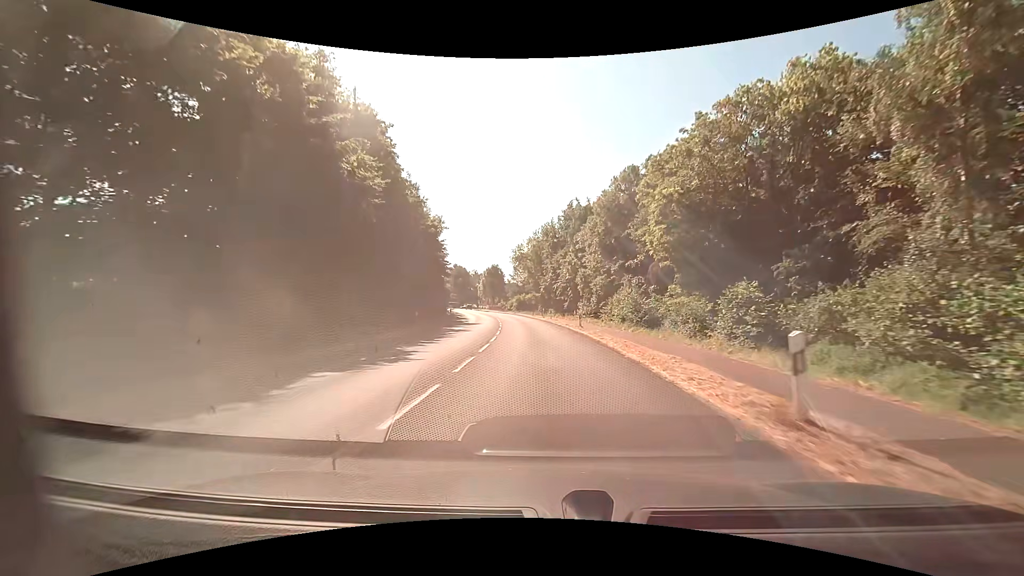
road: secondary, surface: asphalt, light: Day
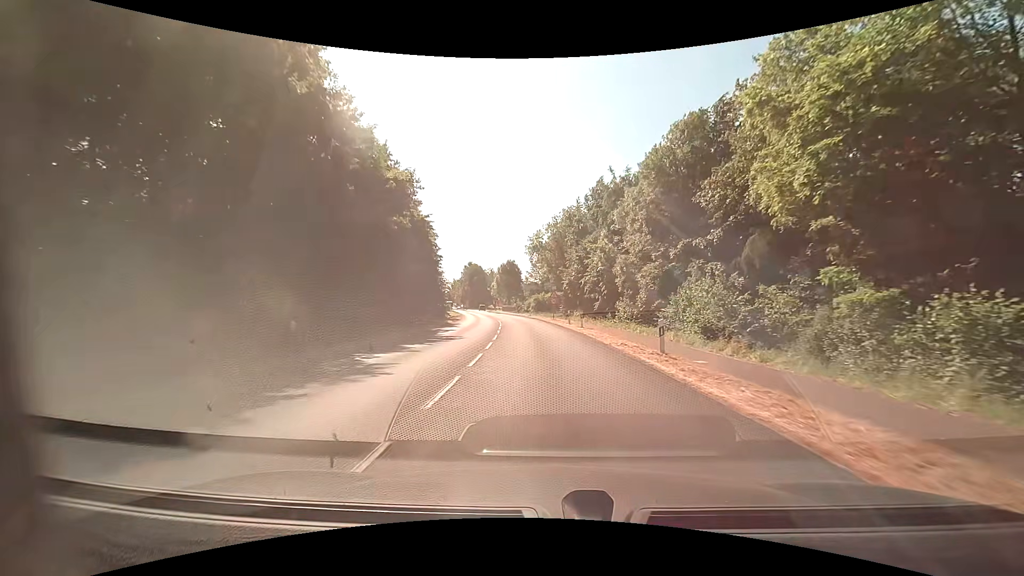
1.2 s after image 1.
(-0.4, +17.0) m; -3°
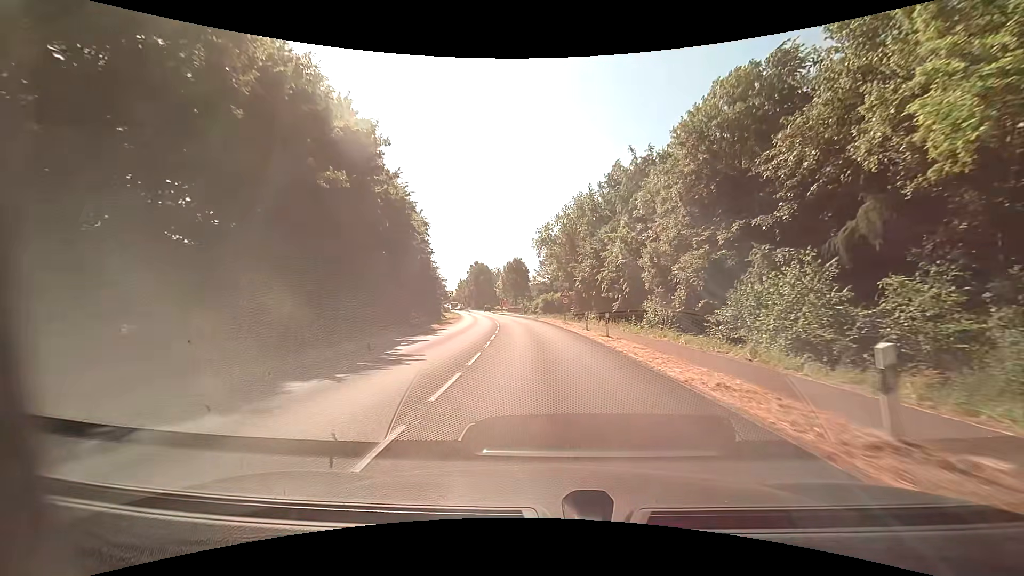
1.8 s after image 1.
(0.0, +8.5) m; -1°
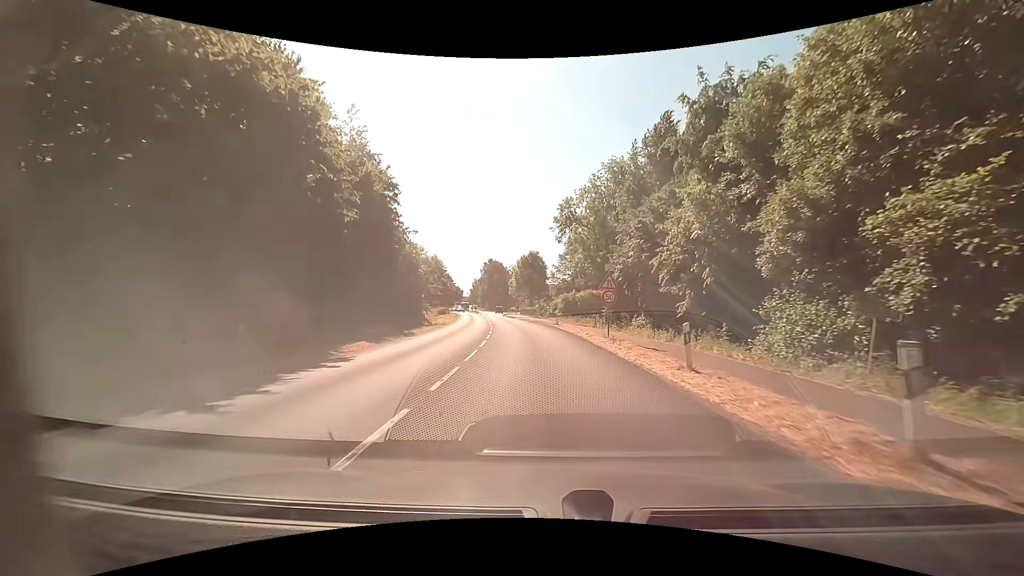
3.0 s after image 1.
(-0.3, +17.1) m; -2°
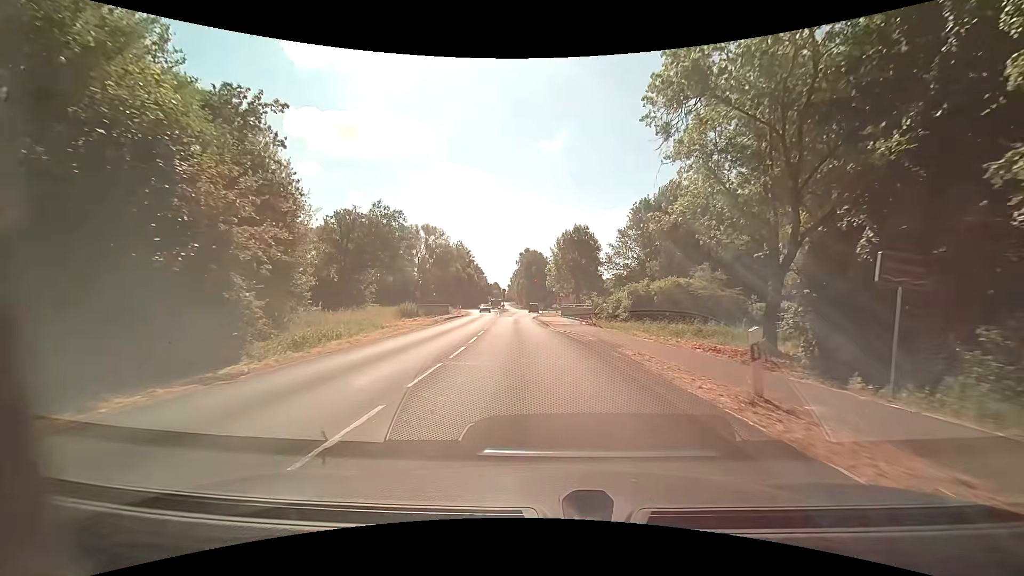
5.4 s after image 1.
(-1.3, +31.3) m; -5°
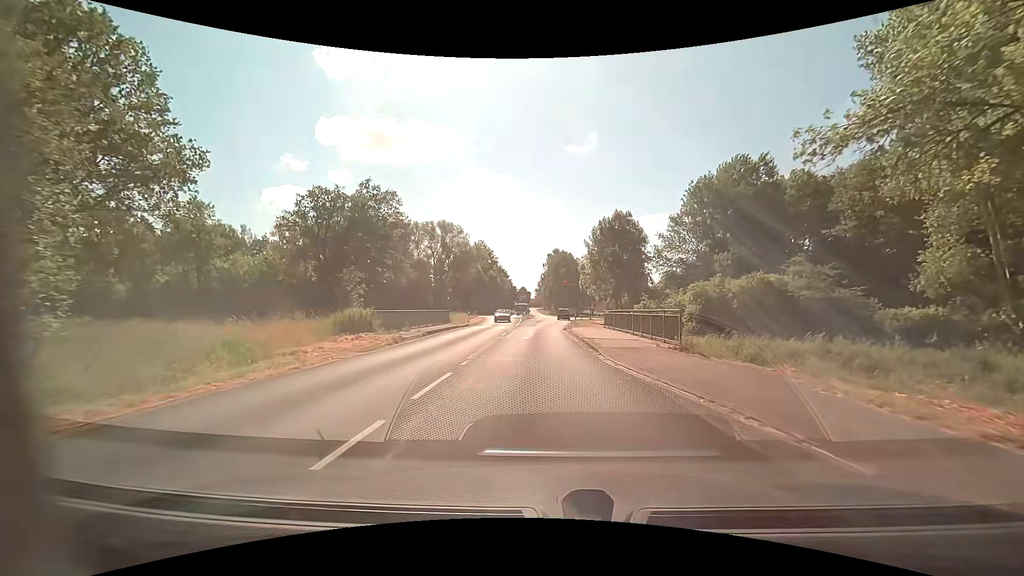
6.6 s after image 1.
(-0.4, +14.5) m; -4°
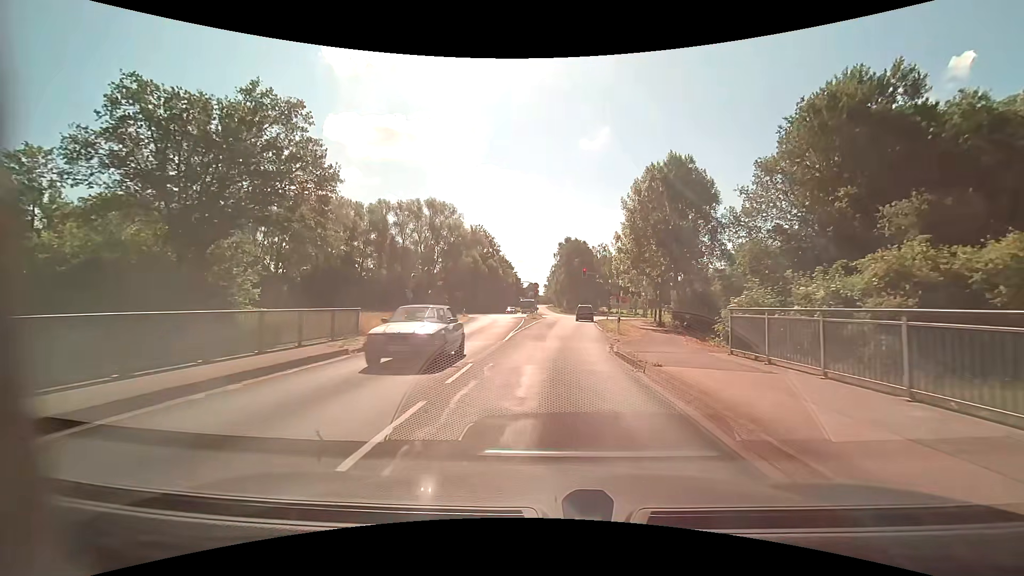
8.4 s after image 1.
(-0.2, +21.5) m; -1°
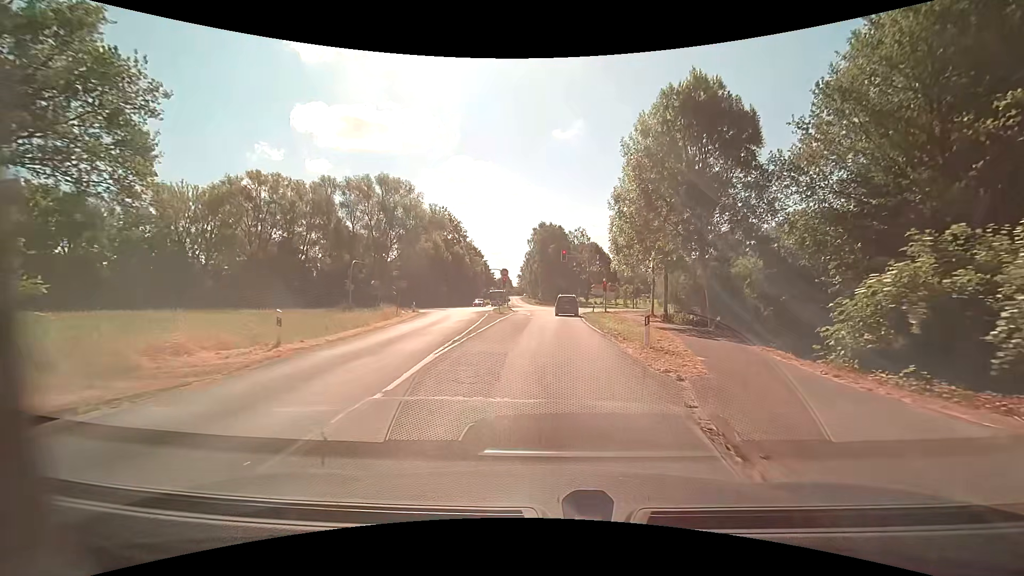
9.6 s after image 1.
(+0.3, +12.6) m; +3°
(0, +10) (+1, +20) (+1, +30) (+2, +40) (+2, +50) (+5, +59) (+12, +66) (+22, +68) (+32, +70) (+41, +72) m
